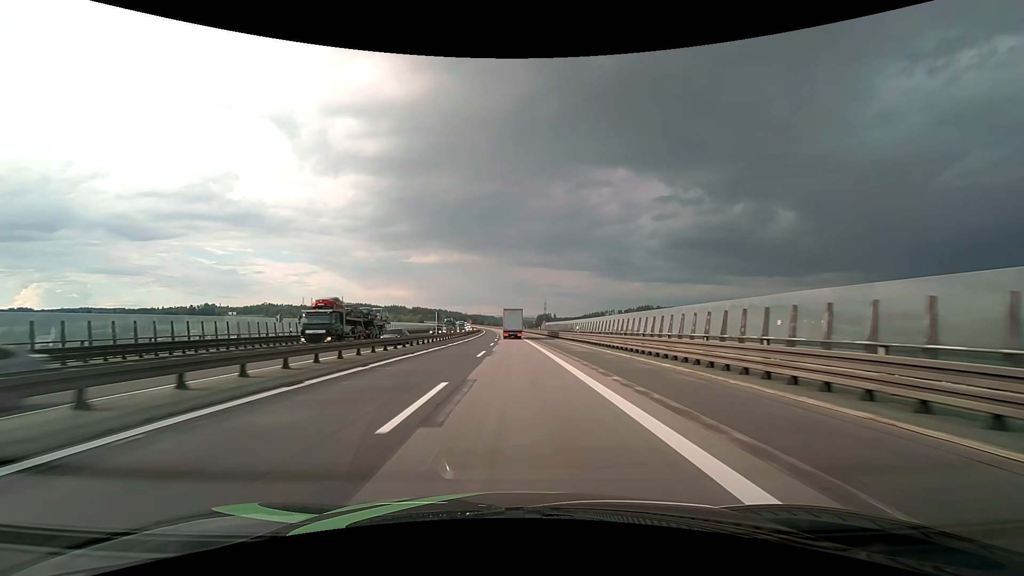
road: motorway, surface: asphalt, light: Day
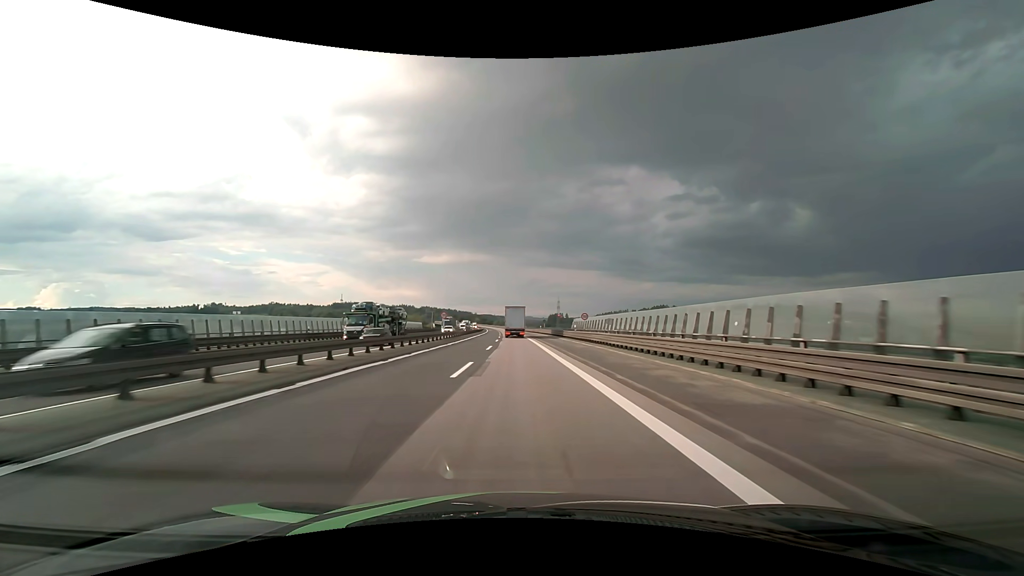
(-0.5, +47.0) m; -1°
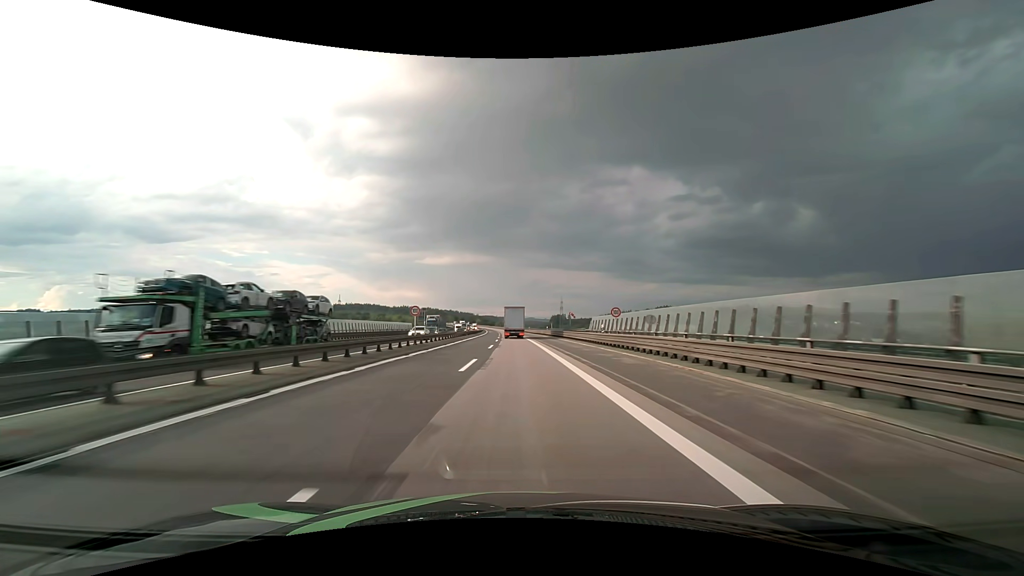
(0.0, +15.6) m; 0°
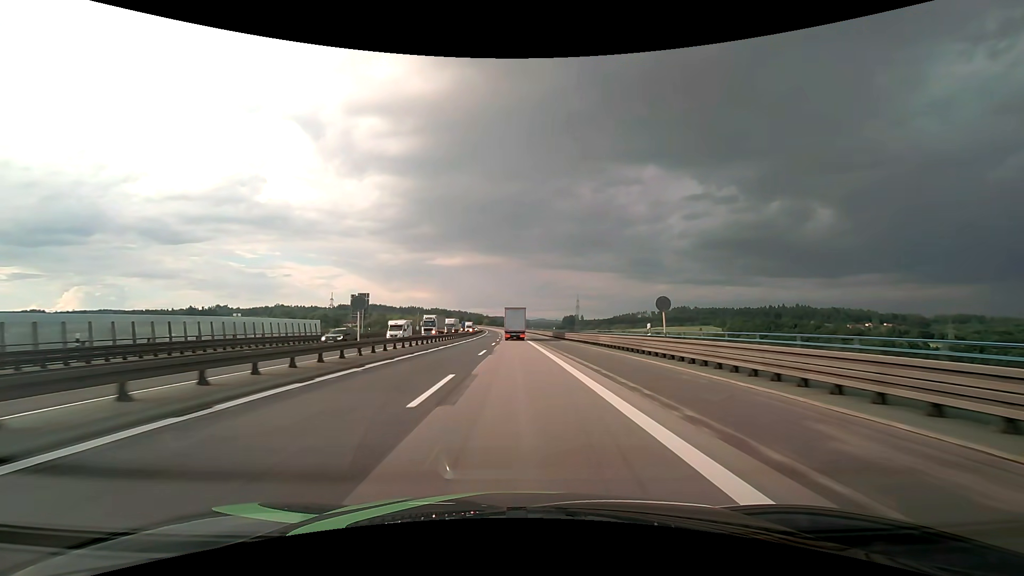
(-0.6, +61.7) m; -1°
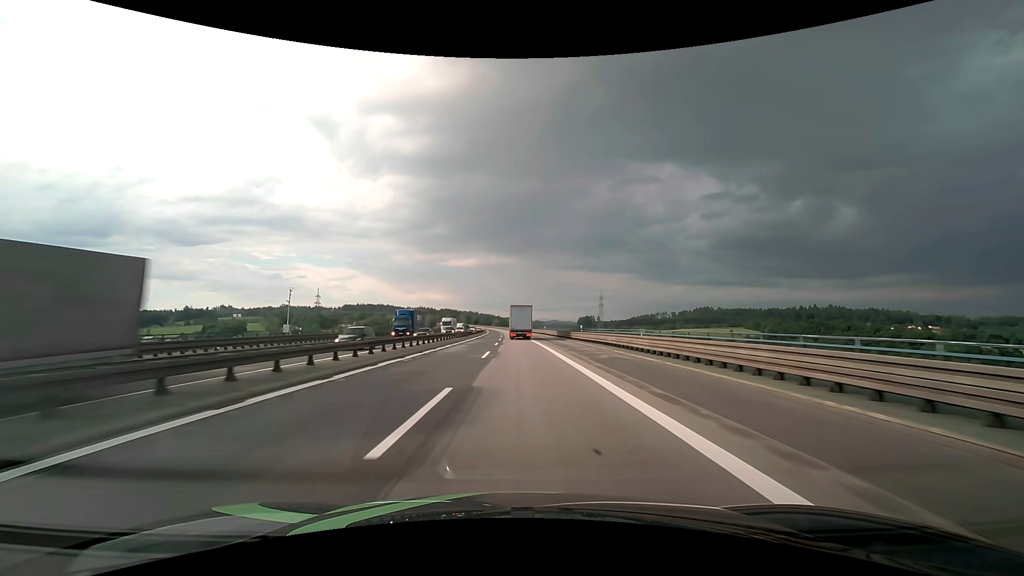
(-1.3, +75.9) m; -2°
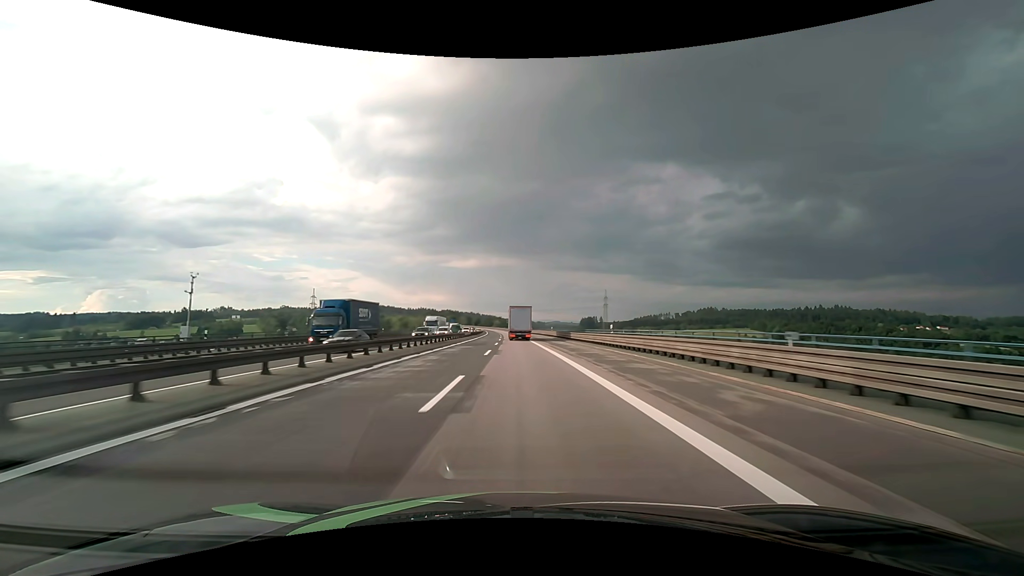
(0.0, +15.0) m; 0°
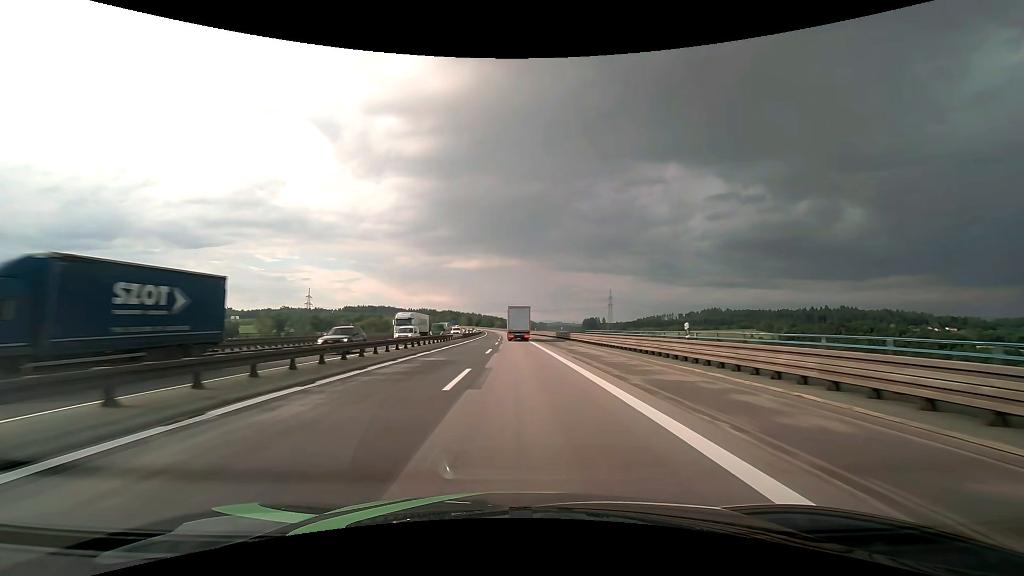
(0.0, +14.9) m; 0°
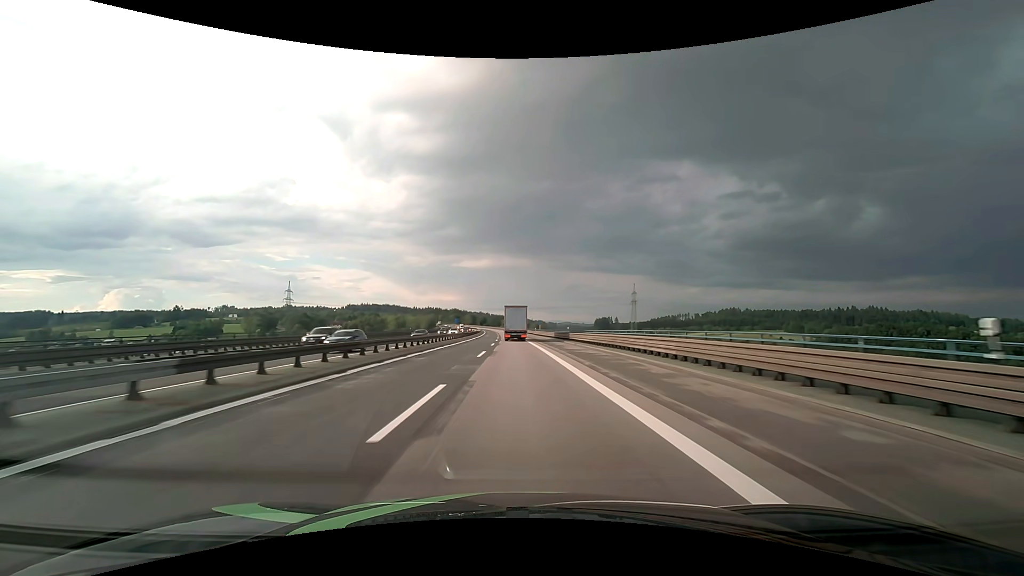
(-0.5, +59.1) m; -1°
(0, +10) (0, +20) (0, +30) (0, +40) (0, +50) (-1, +60) (-1, +70) (-1, +80) (-2, +90) (-2, +100) m
